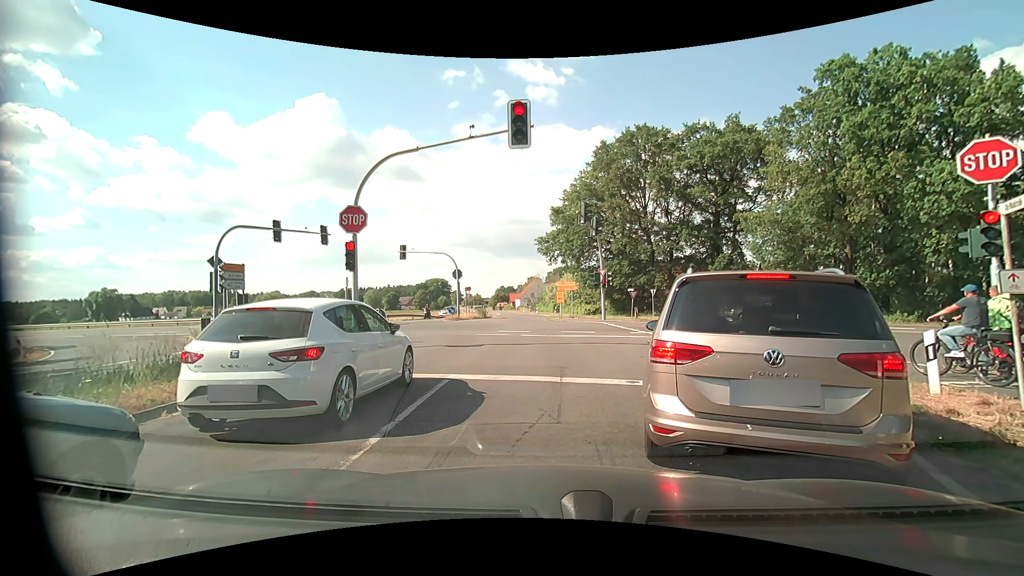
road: tertiary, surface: asphalt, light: Day
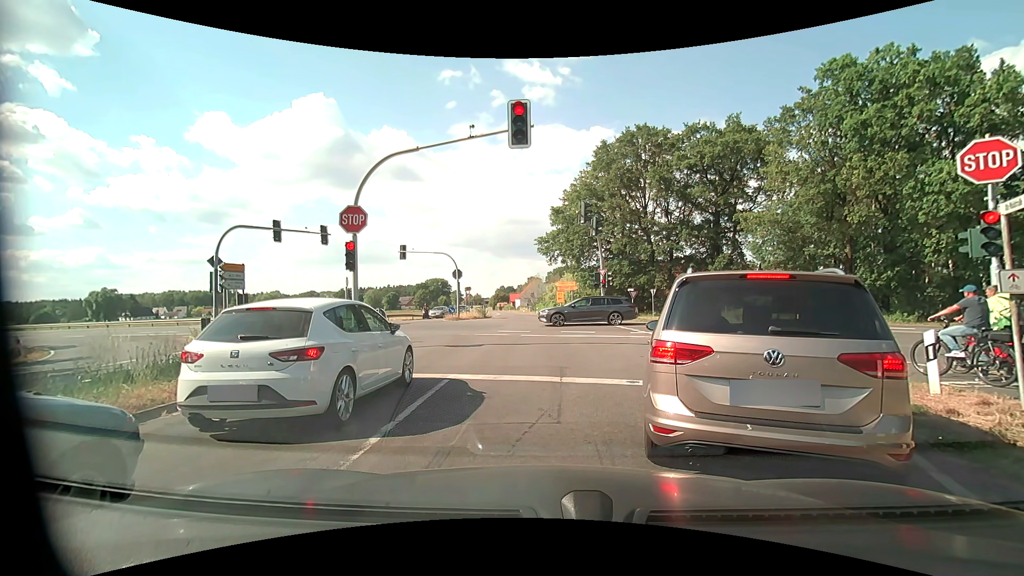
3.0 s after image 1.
(0.0, 0.0) m; 0°
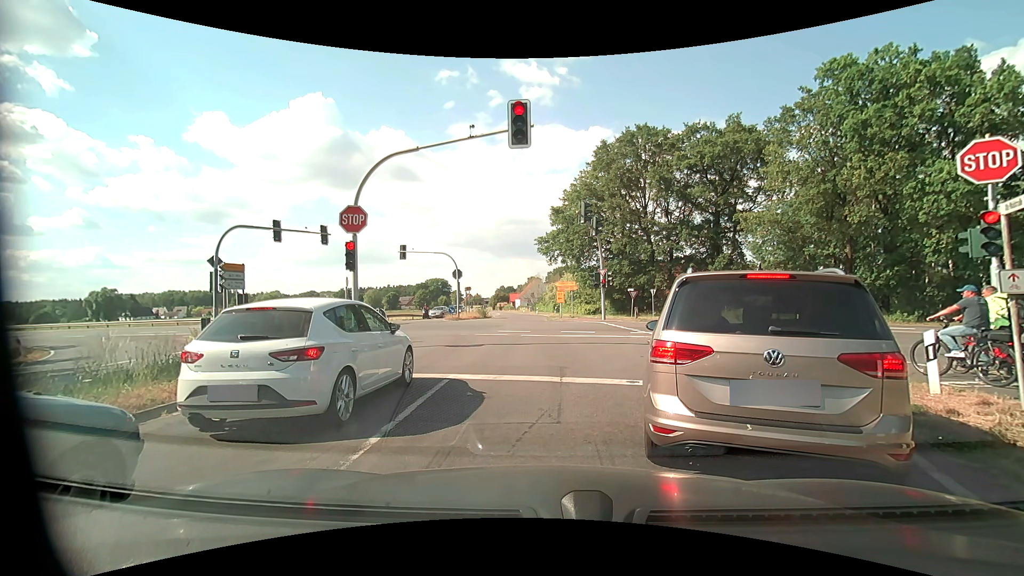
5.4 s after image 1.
(0.0, 0.0) m; 0°
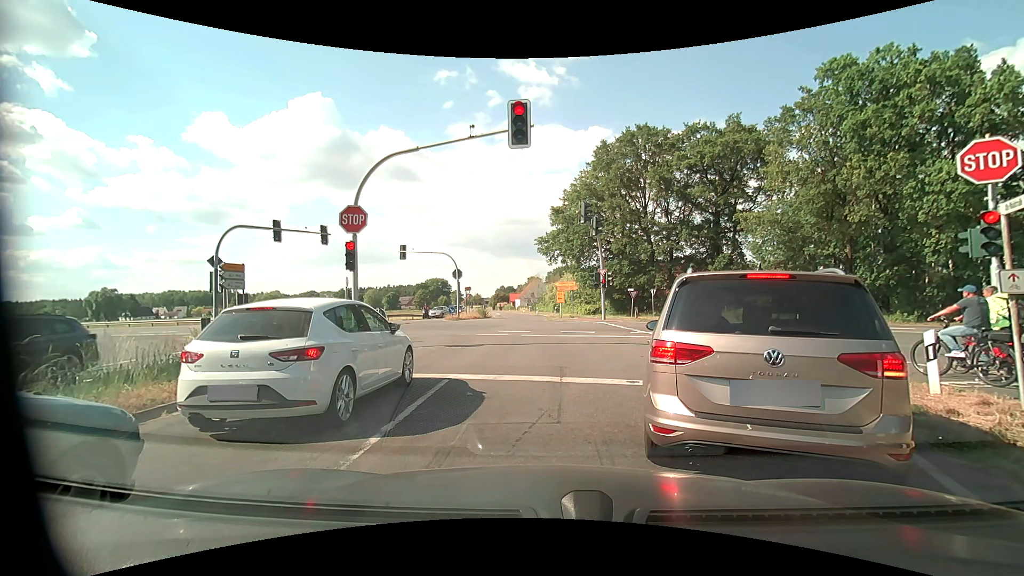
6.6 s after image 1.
(0.0, 0.0) m; 0°
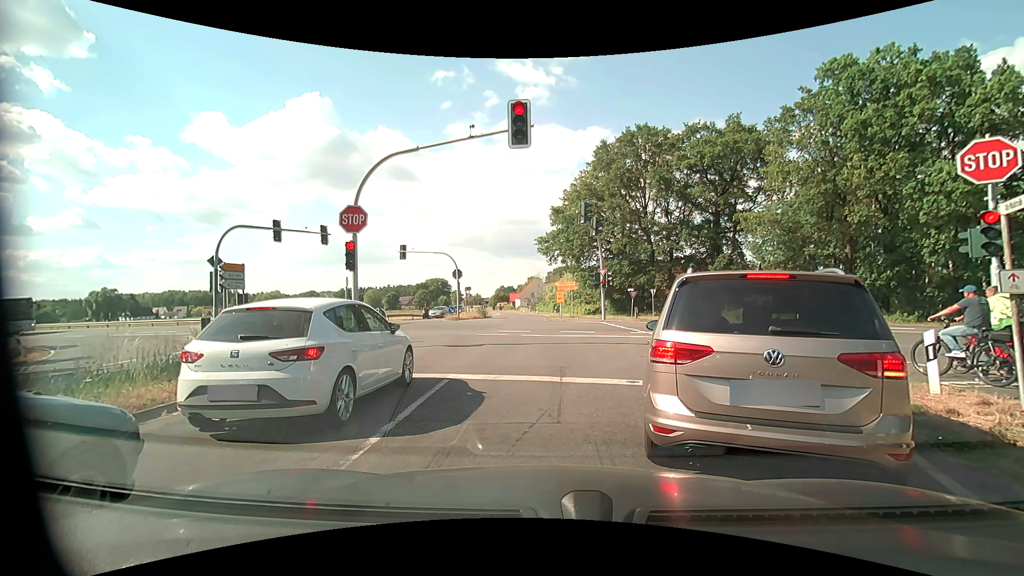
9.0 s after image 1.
(0.0, 0.0) m; 0°
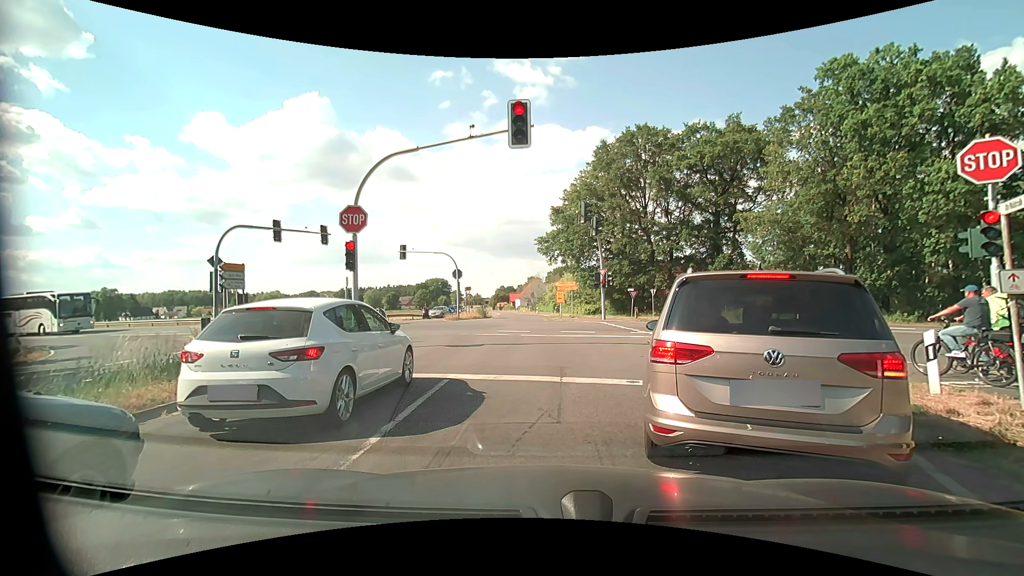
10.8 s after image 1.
(0.0, 0.0) m; 0°
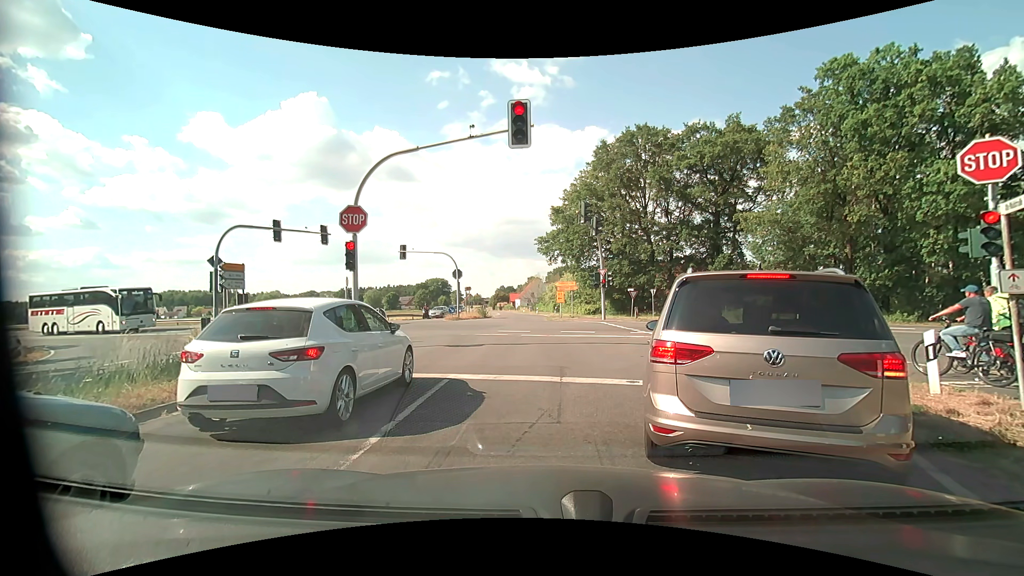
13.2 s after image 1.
(0.0, 0.0) m; 0°
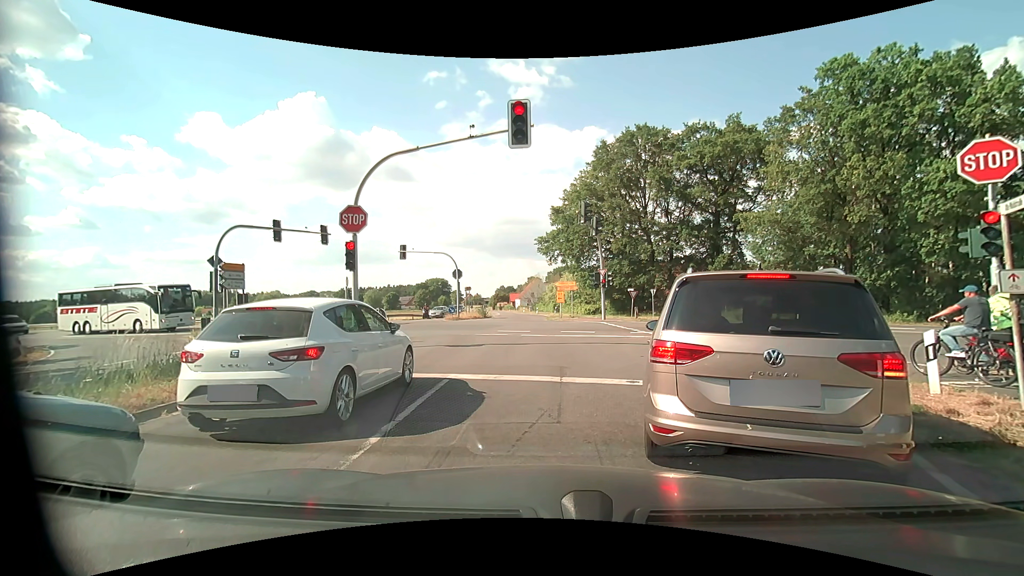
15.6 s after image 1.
(0.0, 0.0) m; 0°
(0, +10) (0, +20) (-1, +30) (-1, +40) (-2, +50) (-3, +60) (-4, +70) (-5, +80) (-6, +90) (-7, +100) m
